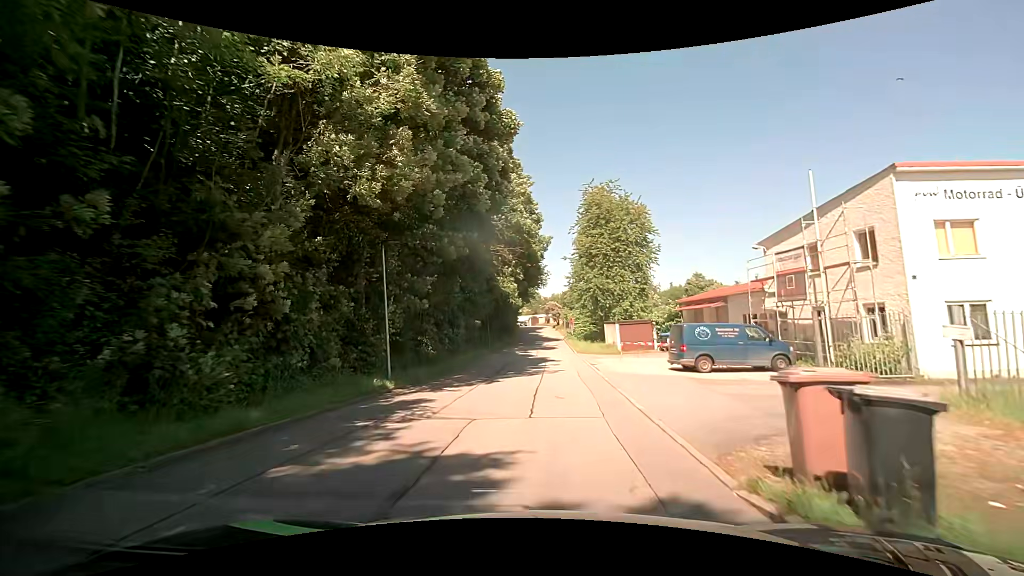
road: residential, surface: asphalt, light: Day
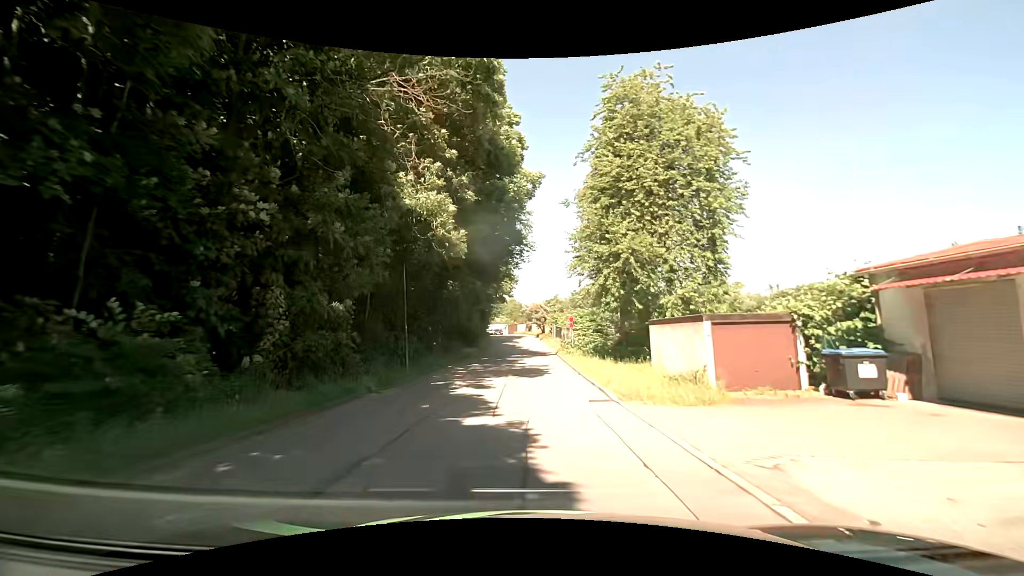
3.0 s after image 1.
(0.0, +23.8) m; +1°
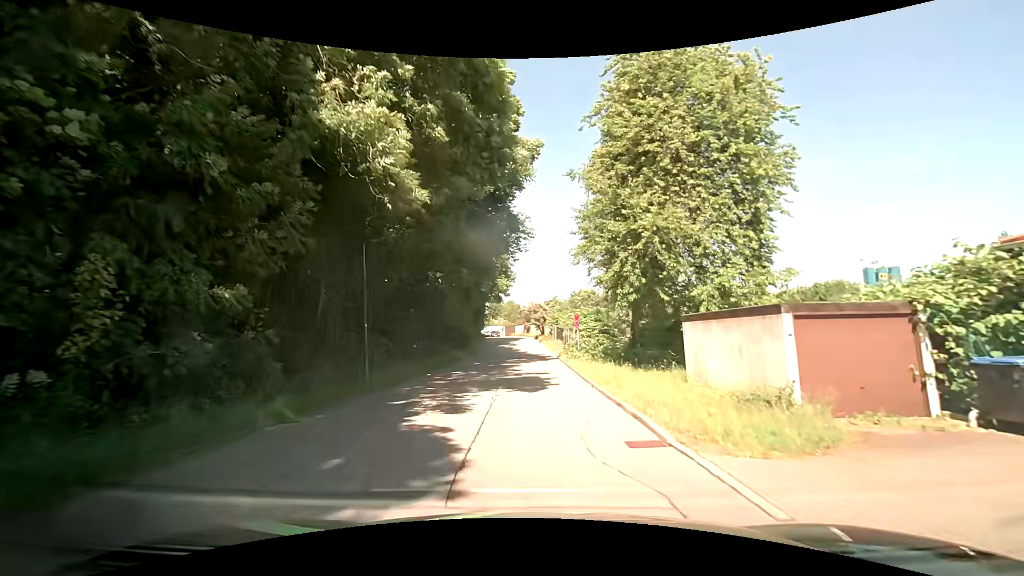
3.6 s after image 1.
(0.0, +5.0) m; -1°
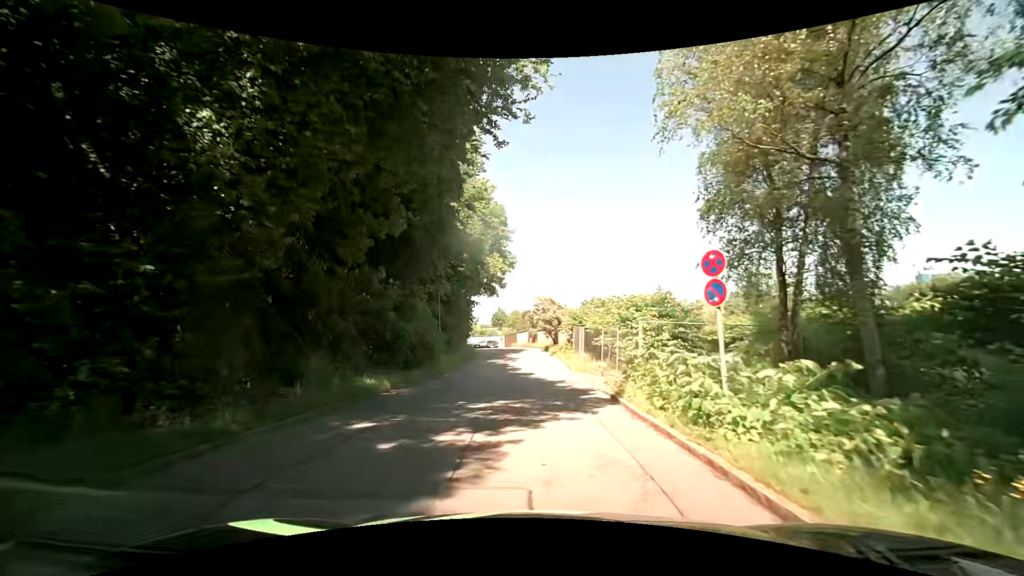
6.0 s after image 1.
(+0.4, +19.8) m; +1°
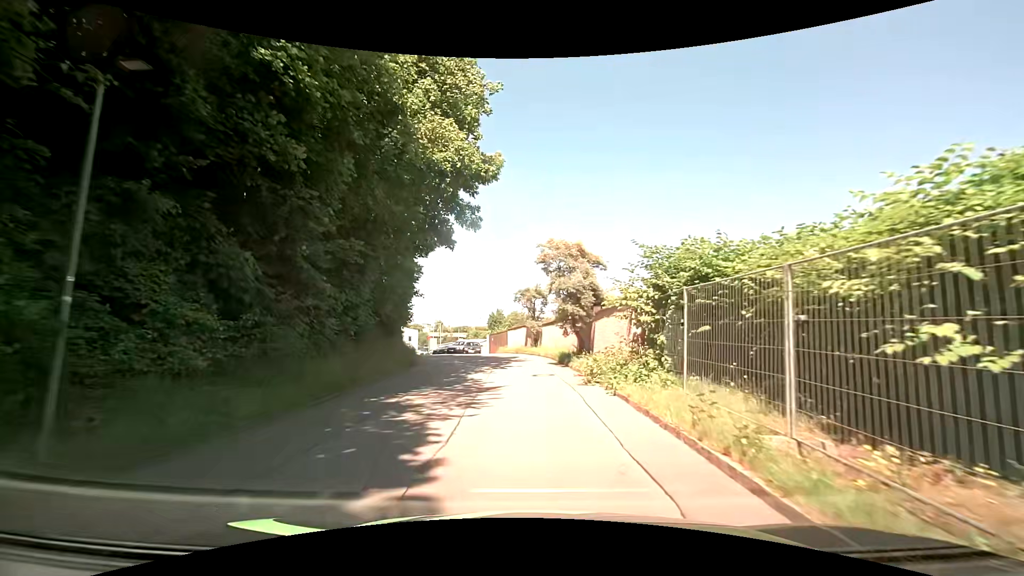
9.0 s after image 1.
(-0.2, +23.5) m; 0°
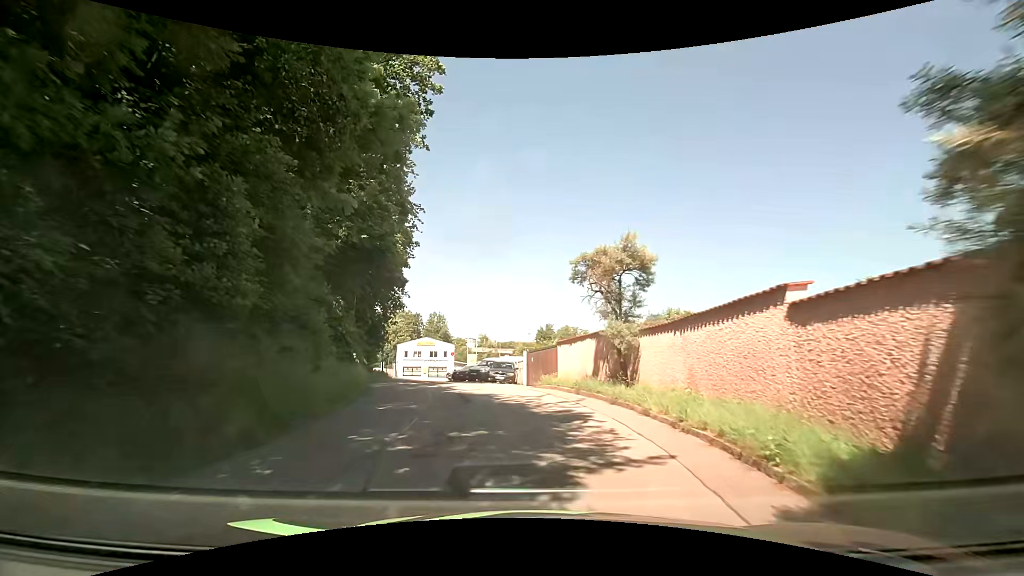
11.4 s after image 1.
(-0.8, +16.8) m; -7°
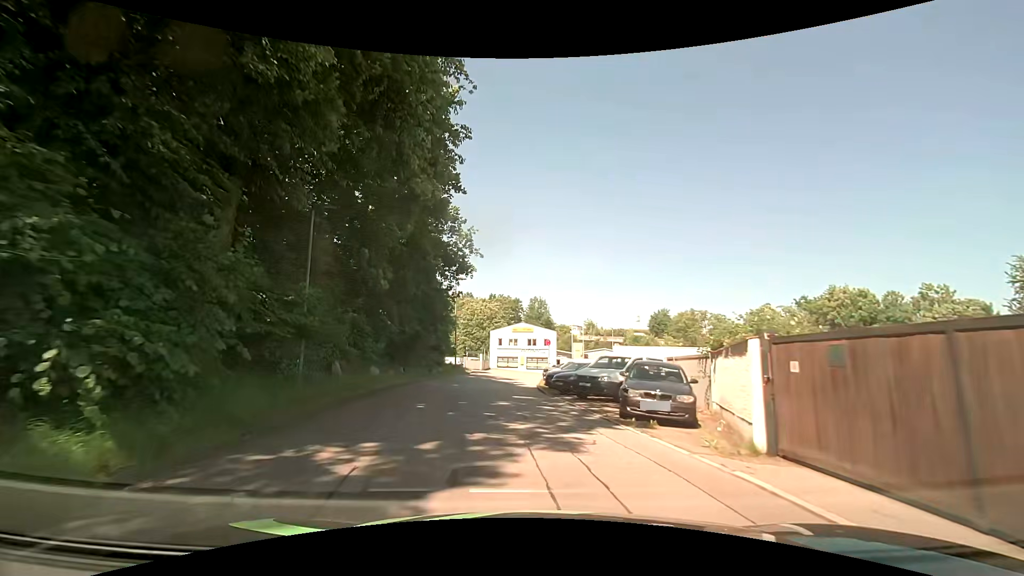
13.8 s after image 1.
(-1.6, +18.0) m; -11°
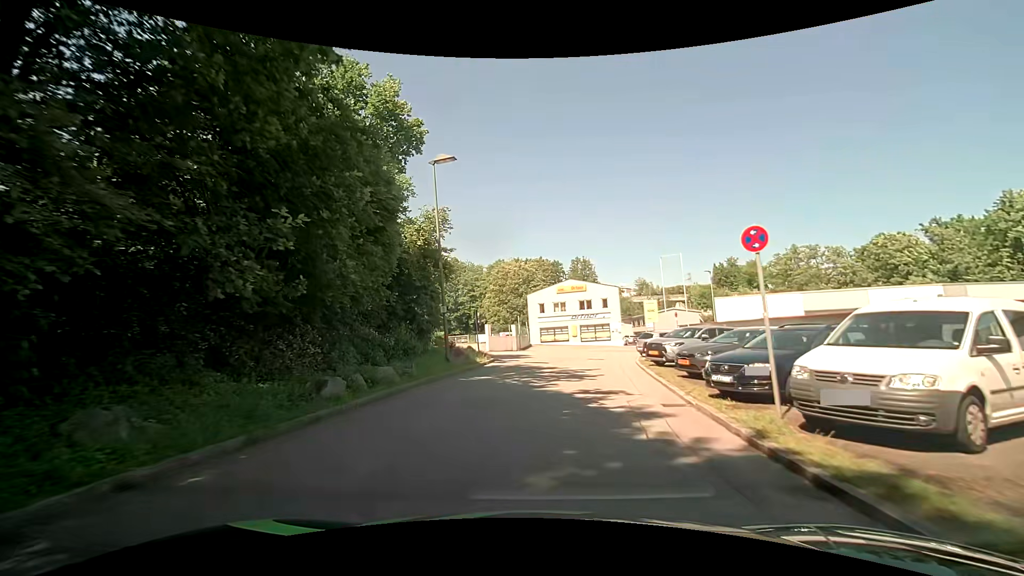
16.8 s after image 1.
(-1.4, +24.5) m; -5°
